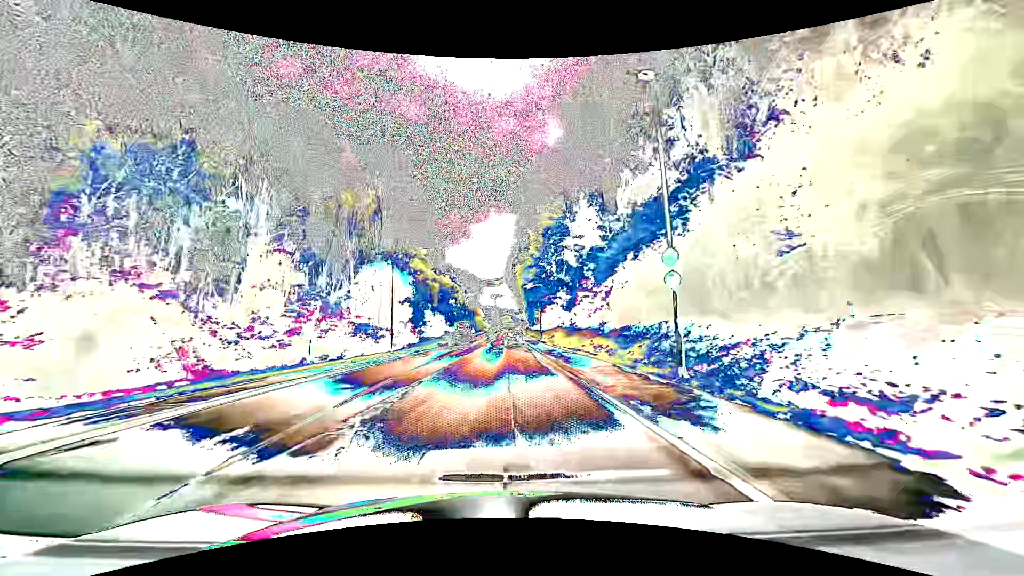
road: tertiary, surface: asphalt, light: Day
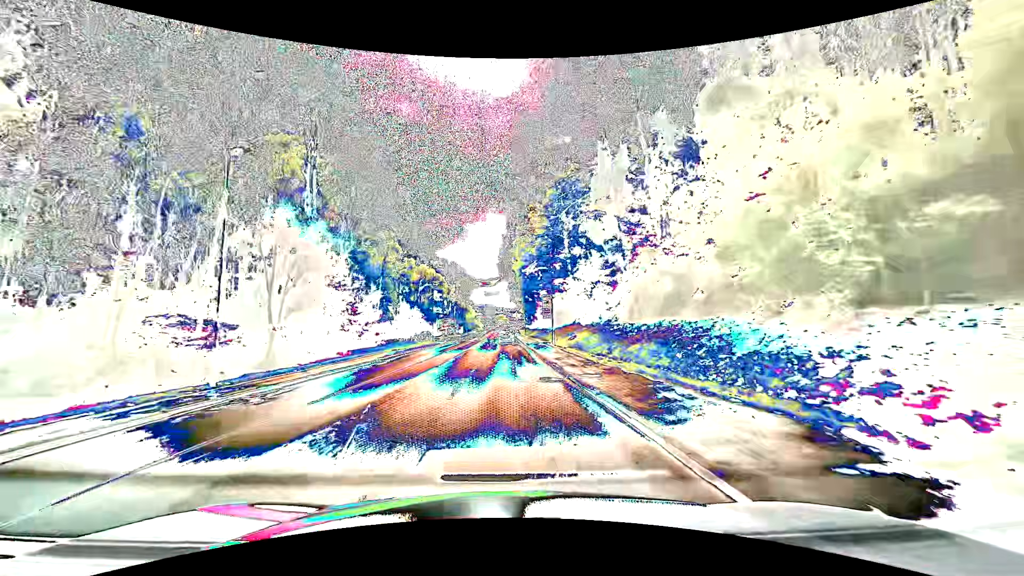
(-0.1, +22.8) m; 0°
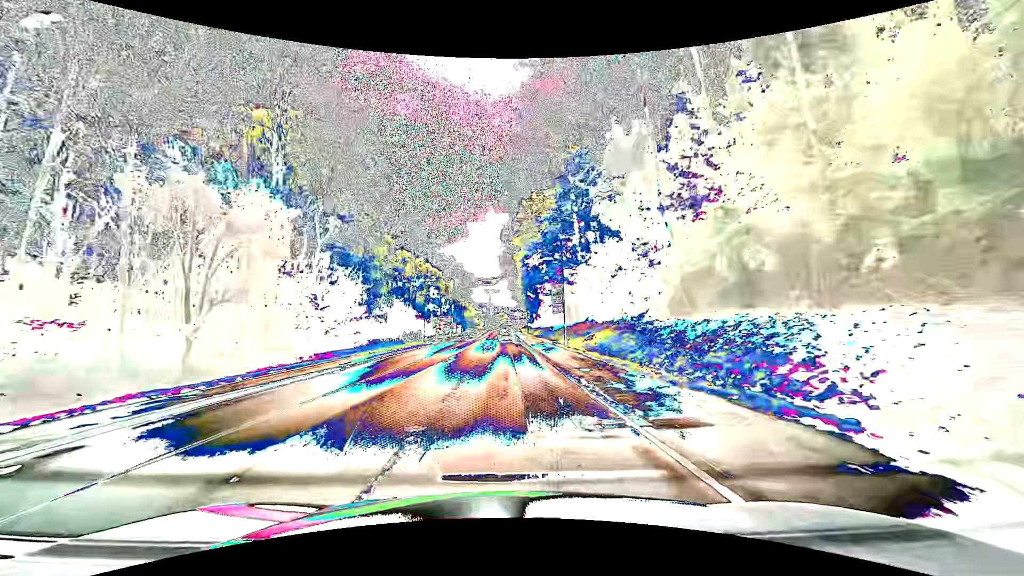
(0.0, +7.6) m; 0°
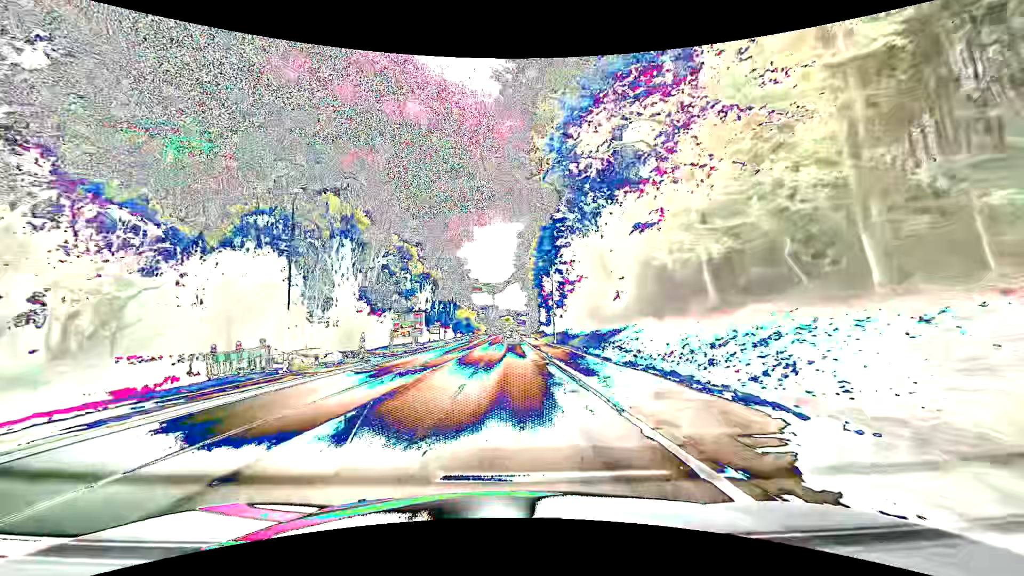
(-0.2, +37.9) m; 0°
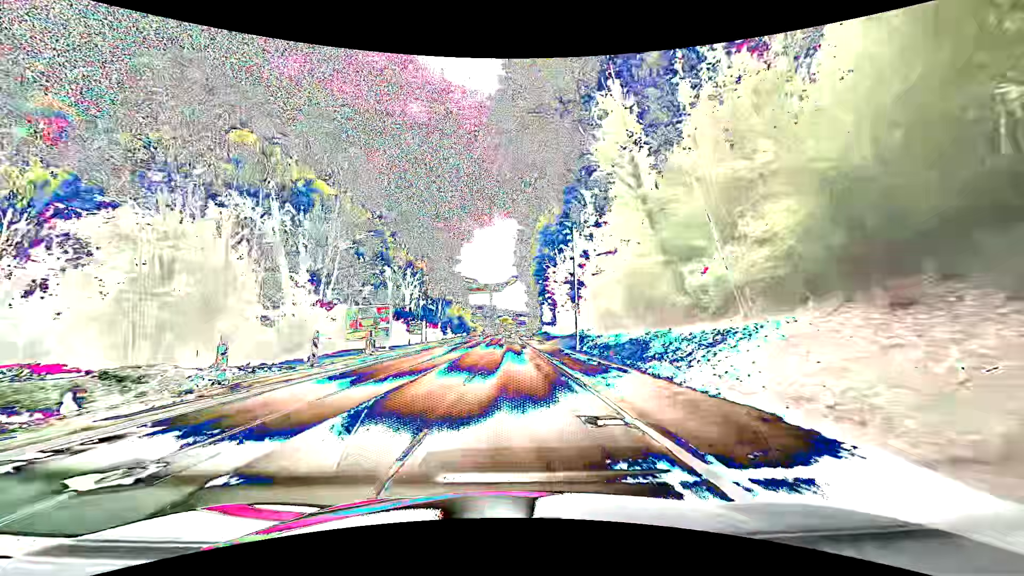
(-0.1, +15.2) m; 0°
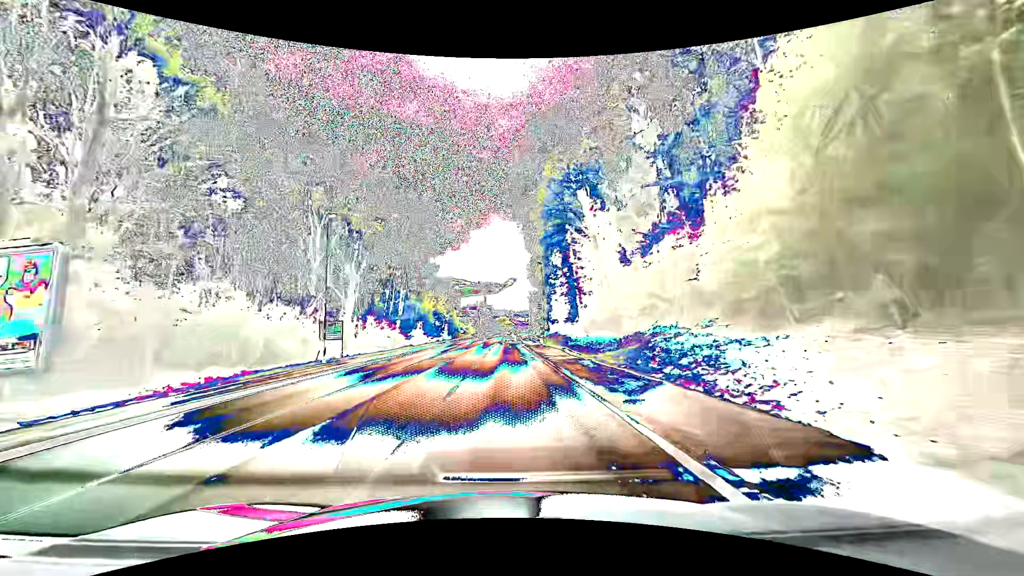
(+0.2, +30.4) m; 0°
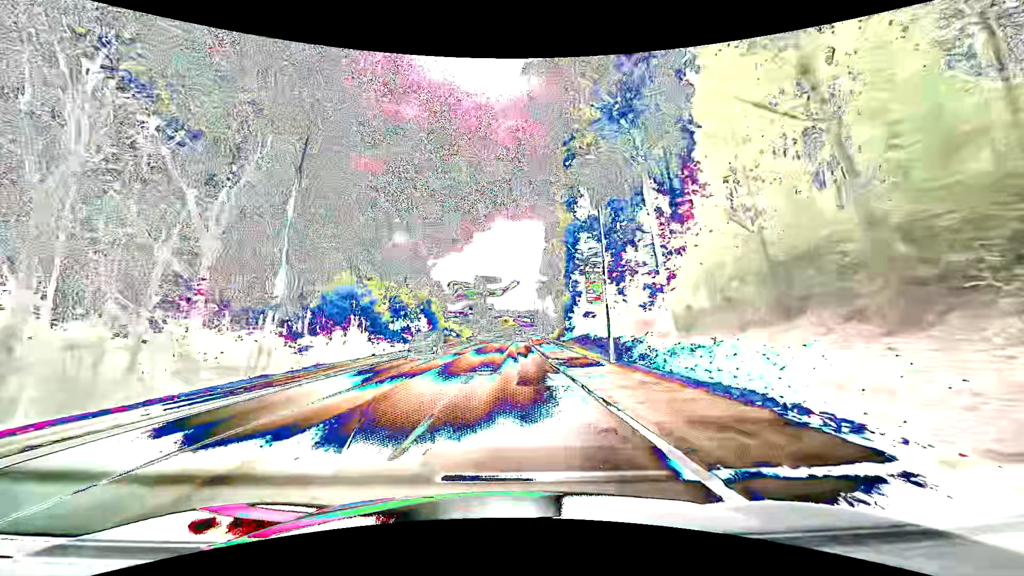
(0.0, +30.4) m; 0°
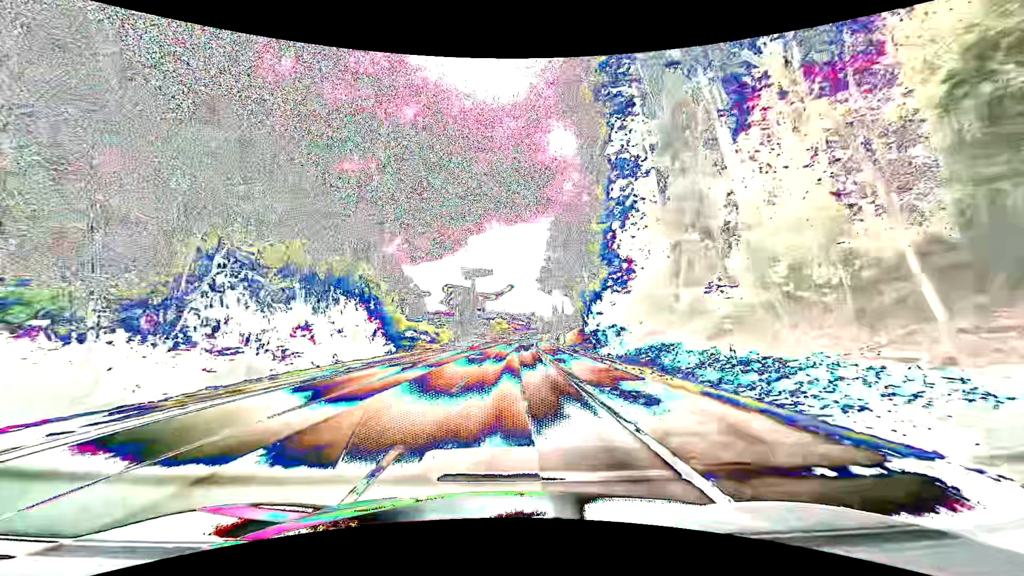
(+0.1, +30.4) m; 0°
(0, +10) (0, +20) (+1, +30) (+1, +40) (+1, +50) (+2, +60) (+2, +70) (+3, +80) (+4, +90) (+5, +100) m
